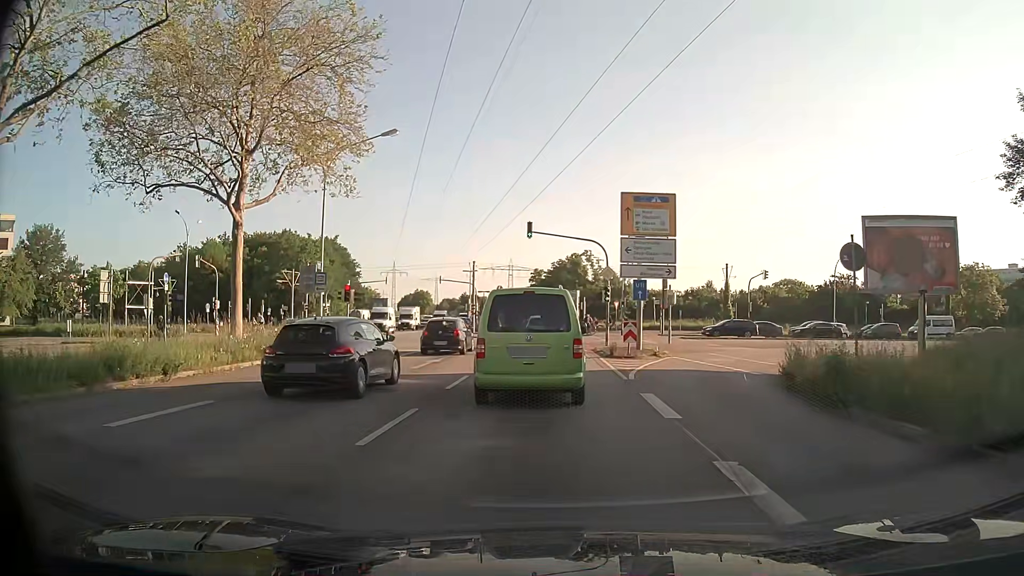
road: primary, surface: asphalt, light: Day
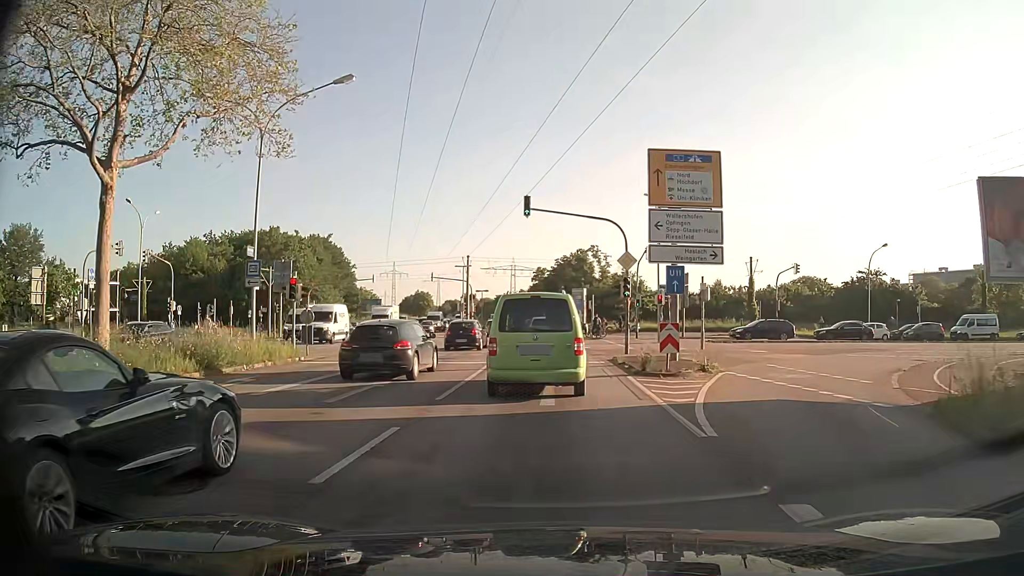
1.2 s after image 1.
(0.0, +7.7) m; 0°
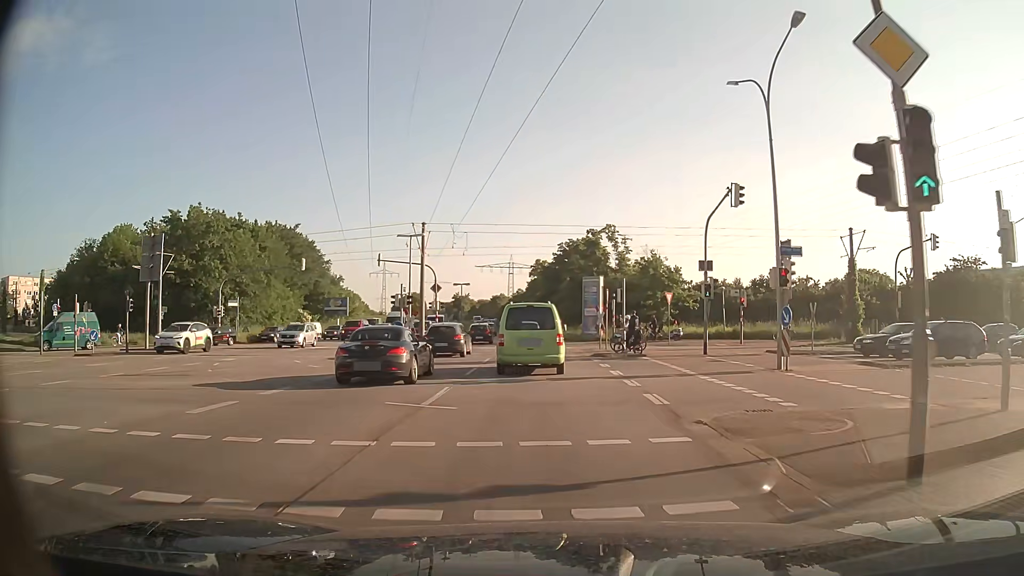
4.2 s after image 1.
(-0.2, +22.5) m; -1°
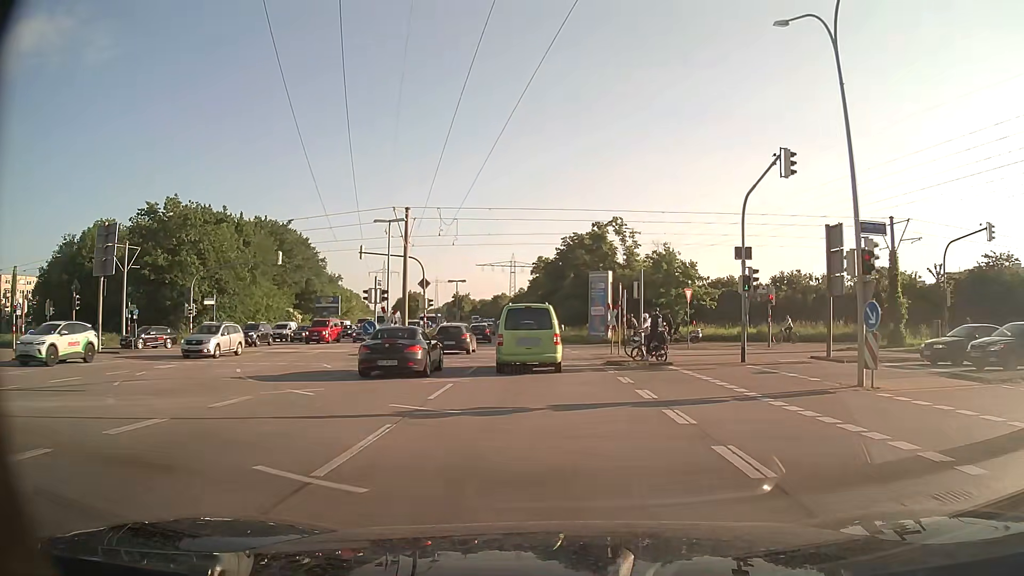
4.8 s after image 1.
(0.0, +5.4) m; 0°
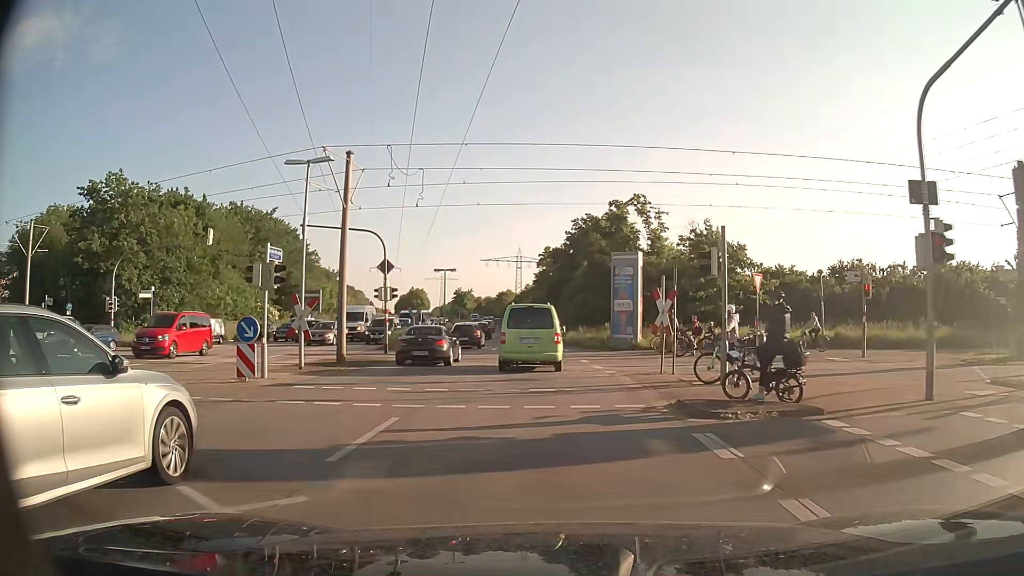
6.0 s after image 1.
(0.0, +11.7) m; -1°
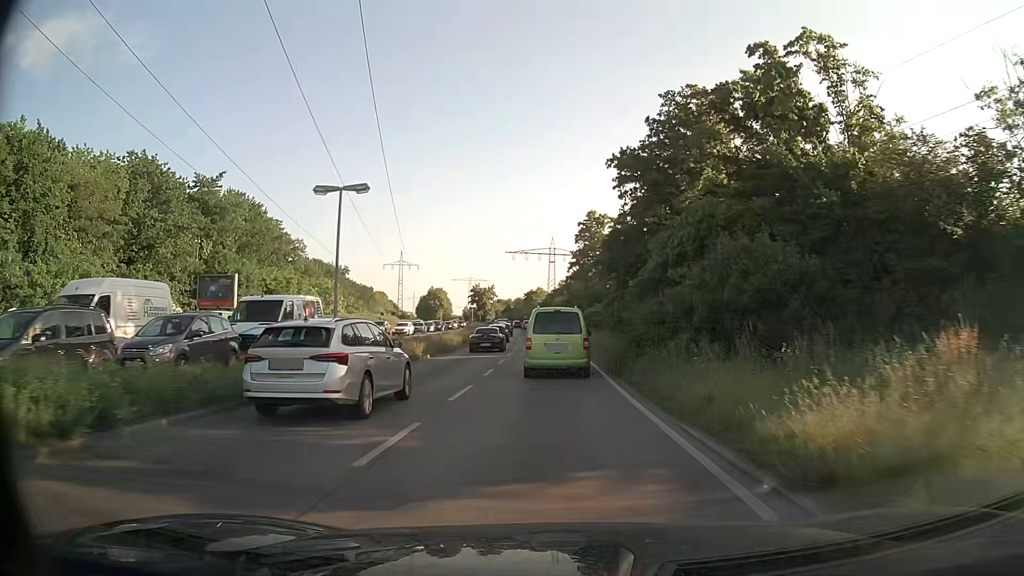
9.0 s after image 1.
(-0.9, +33.4) m; -3°
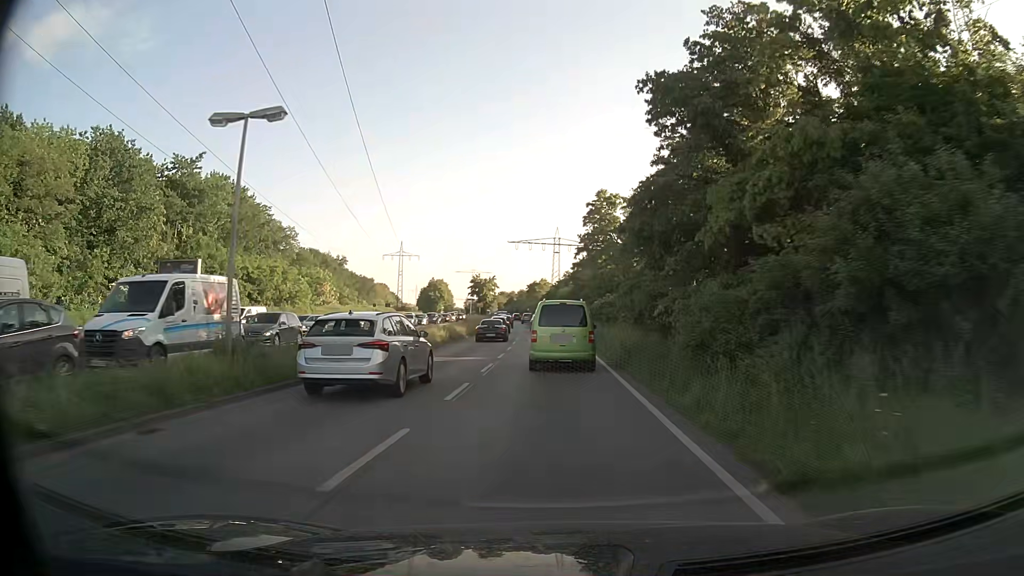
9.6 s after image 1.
(0.0, +7.2) m; 0°
